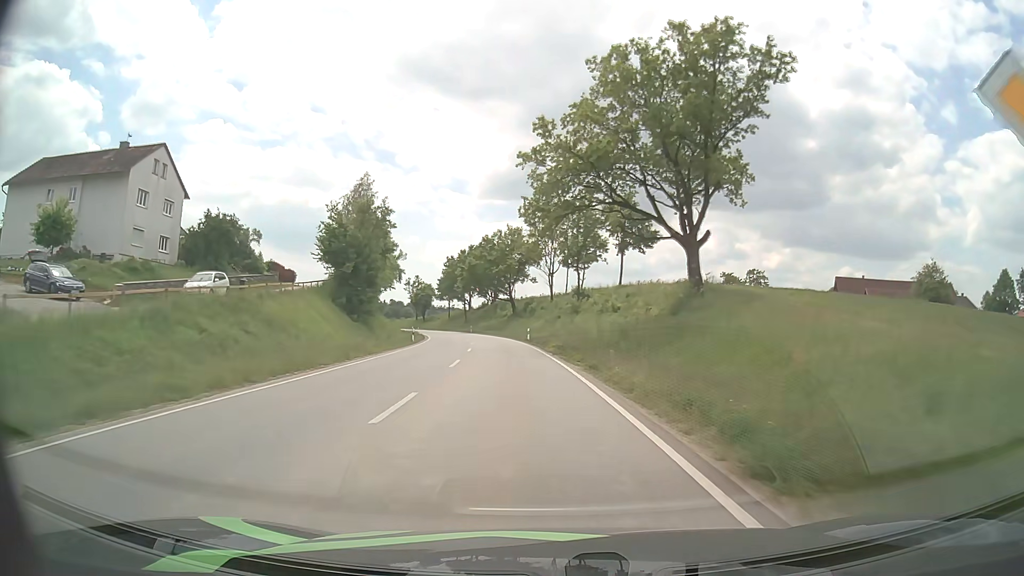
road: secondary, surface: asphalt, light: Day
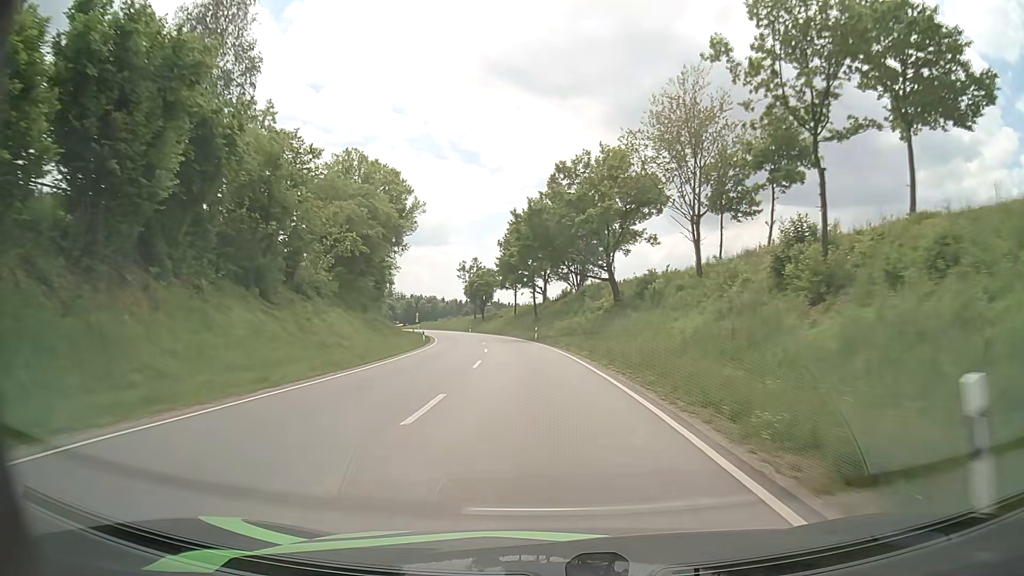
(-3.4, +48.1) m; -8°
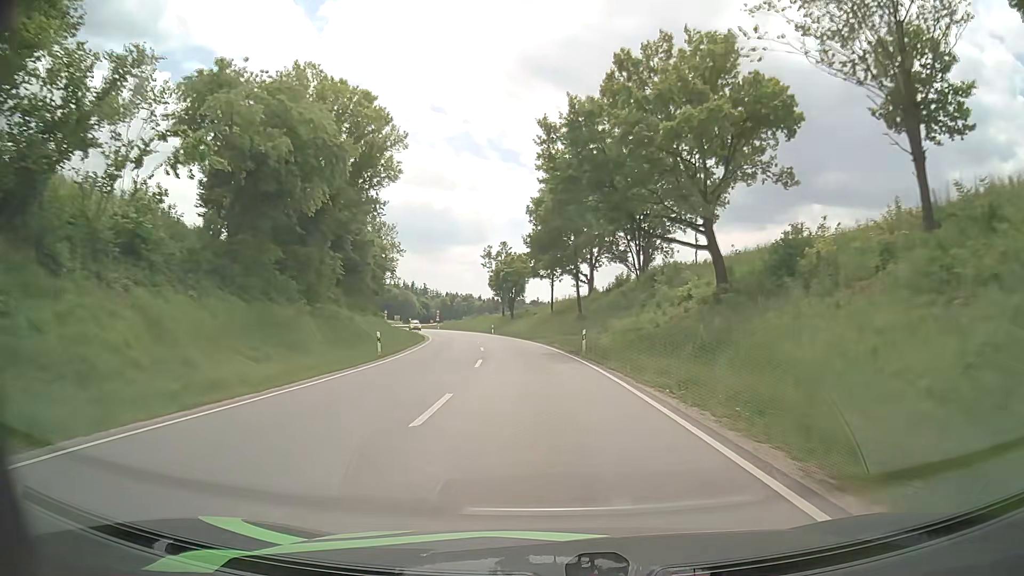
(-0.7, +24.1) m; -3°
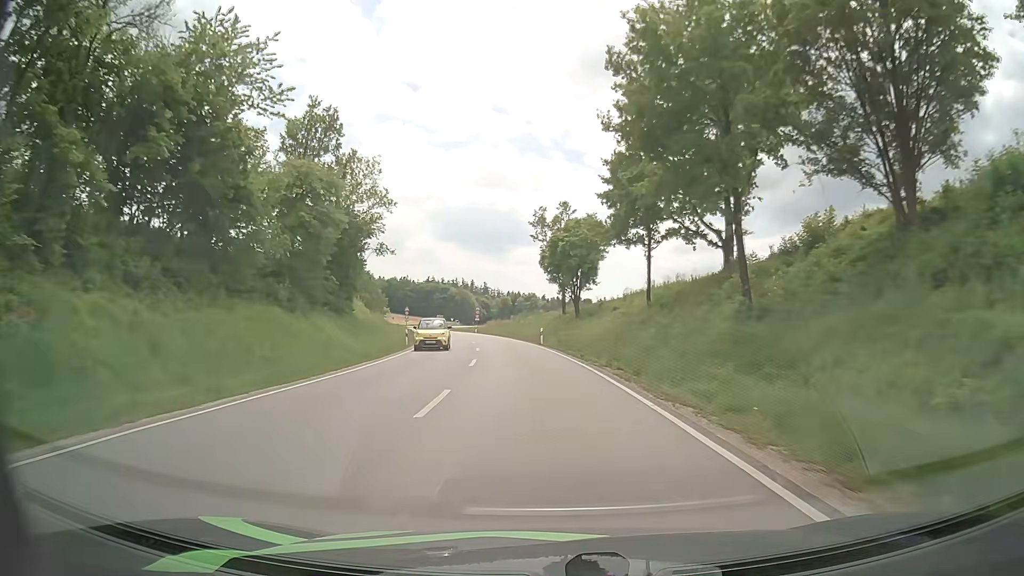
(-1.6, +35.2) m; -6°
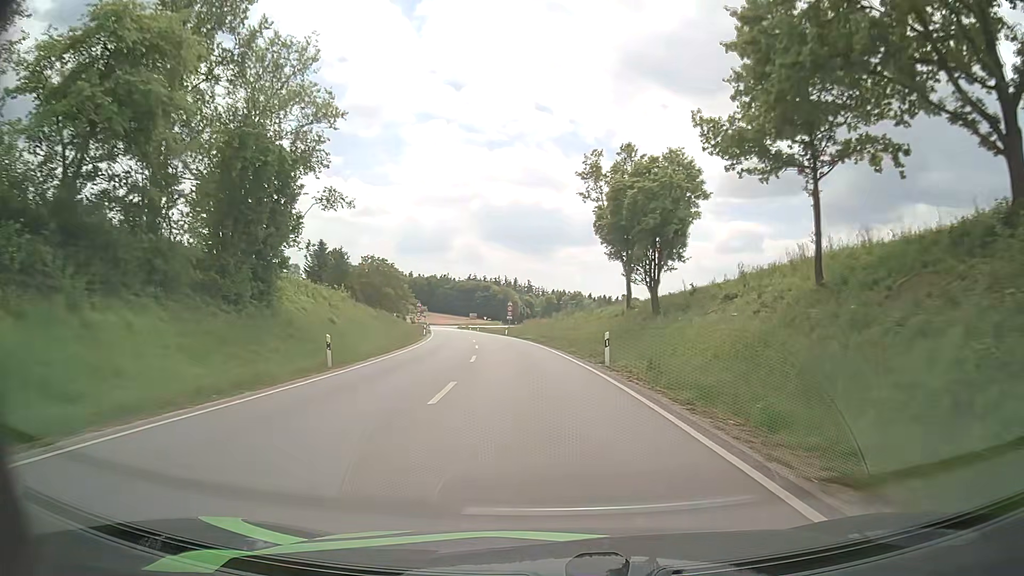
(-0.6, +22.6) m; -3°
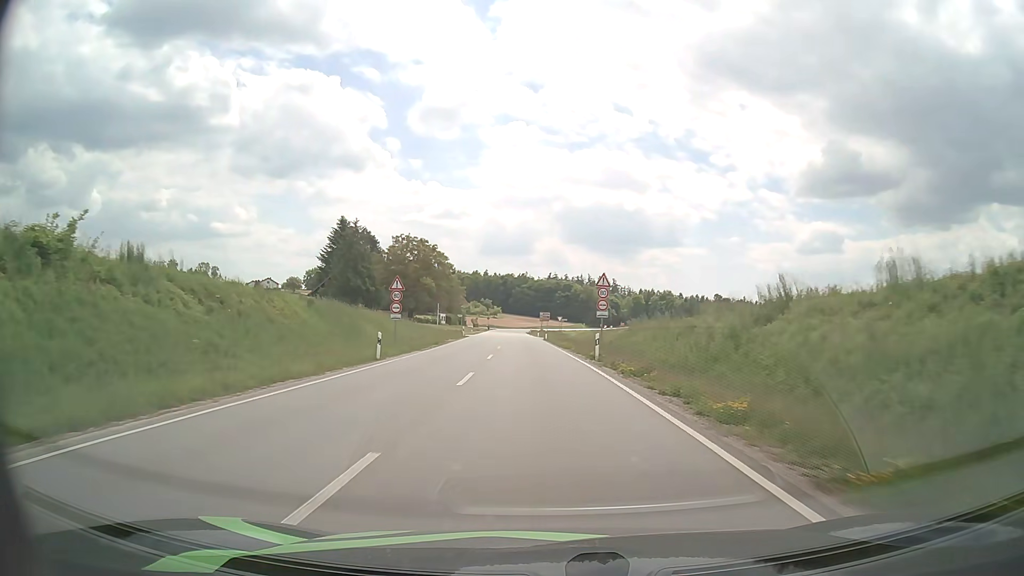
(-3.1, +44.4) m; -7°
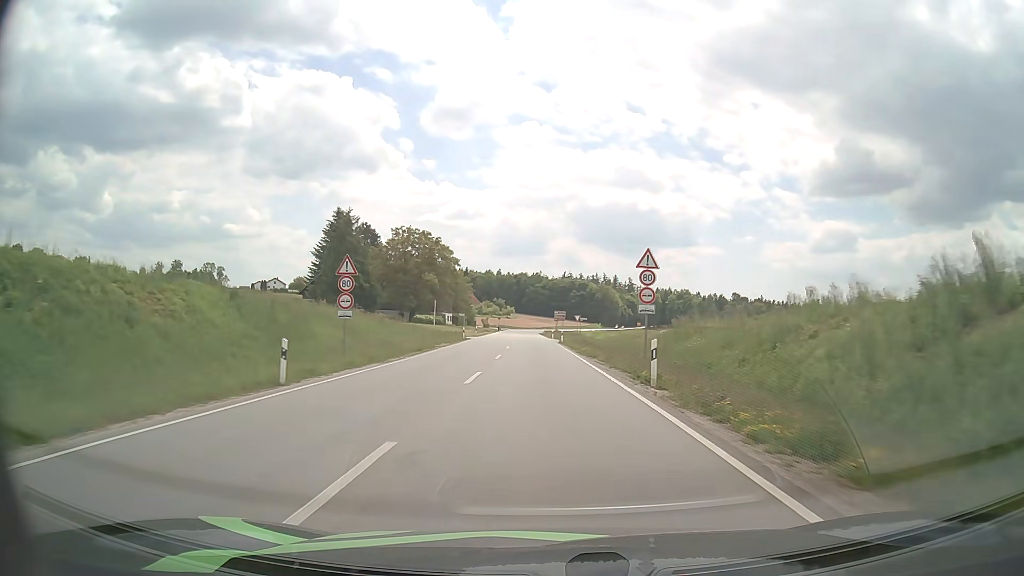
(-0.1, +11.3) m; -1°
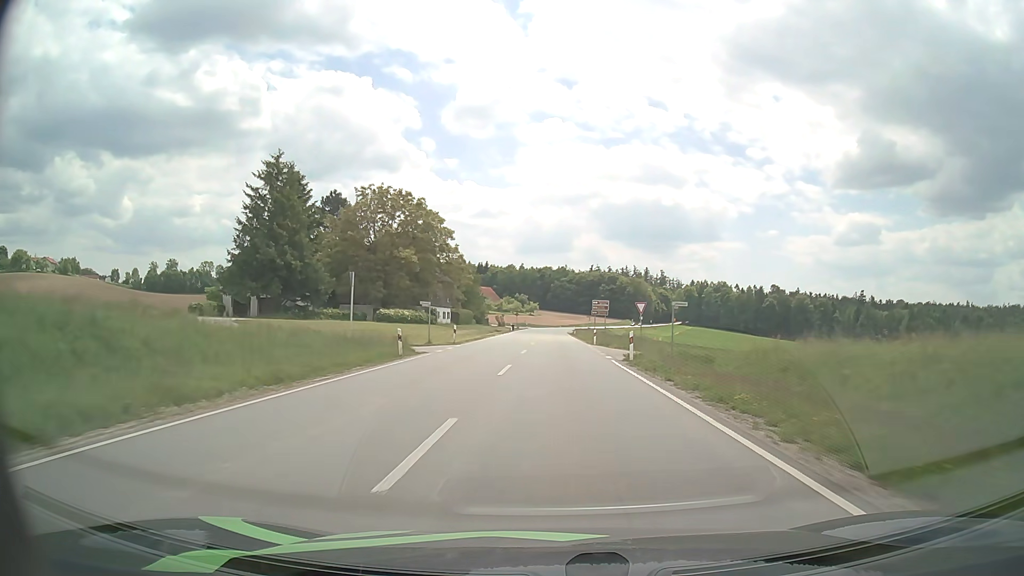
(-0.8, +34.4) m; -2°
(0, +10) (0, +20) (0, +30) (0, +40) (0, +50) (0, +60) (0, +70) (+1, +80) (+1, +90) (+1, +100) m
